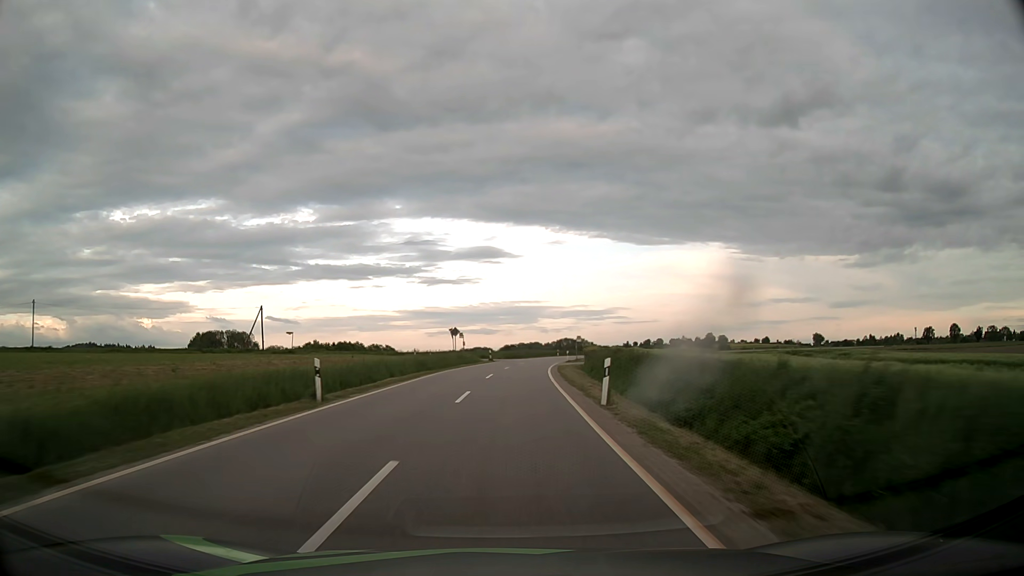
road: tertiary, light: Day
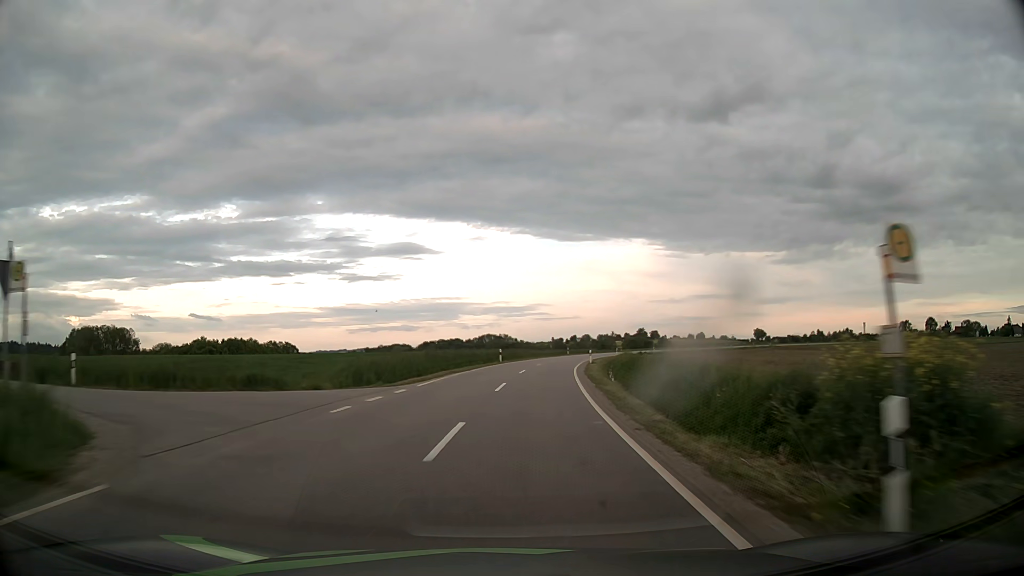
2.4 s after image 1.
(+2.6, +56.6) m; +6°
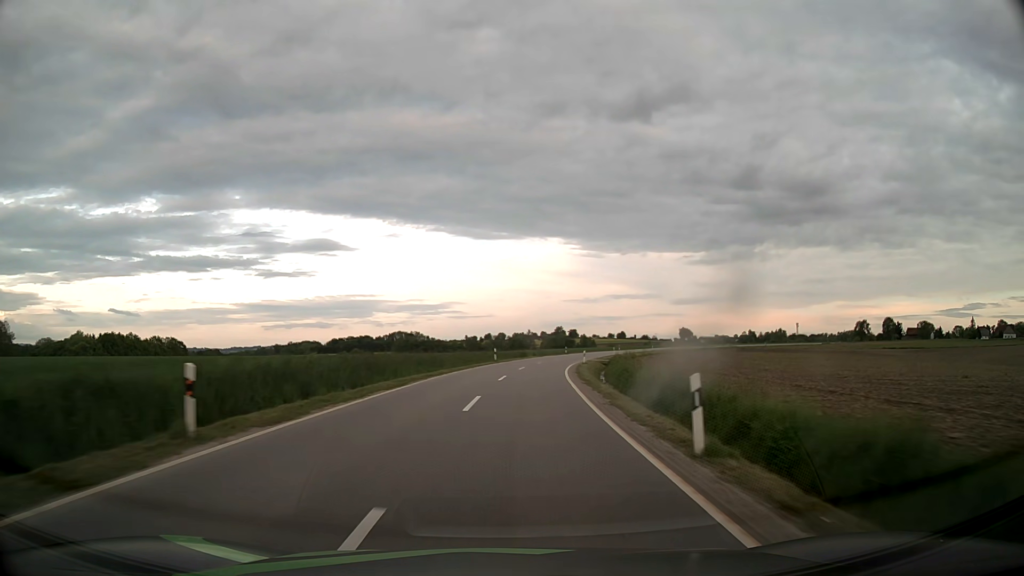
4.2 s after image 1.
(+3.0, +42.5) m; +7°
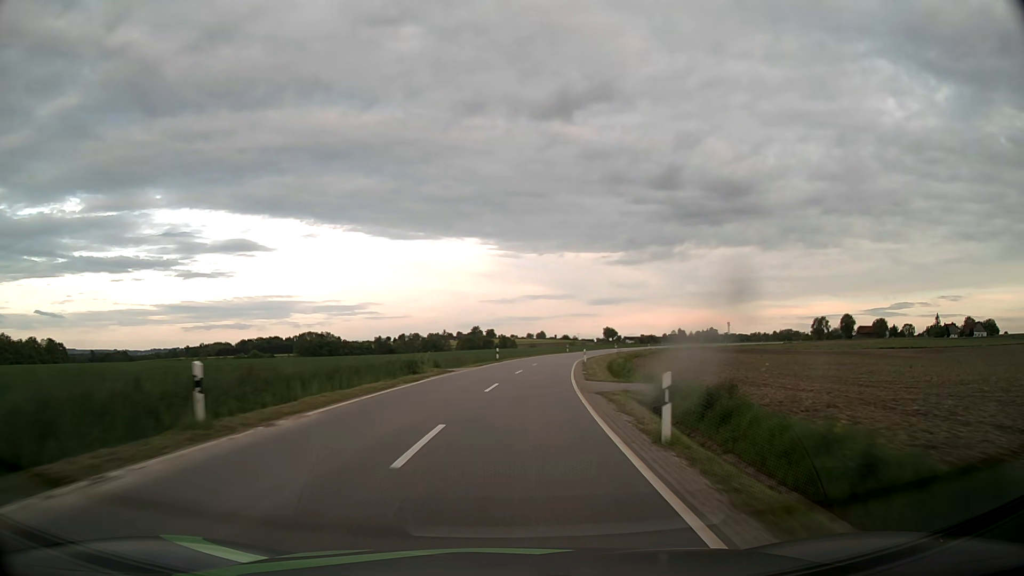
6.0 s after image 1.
(+2.7, +42.6) m; +7°
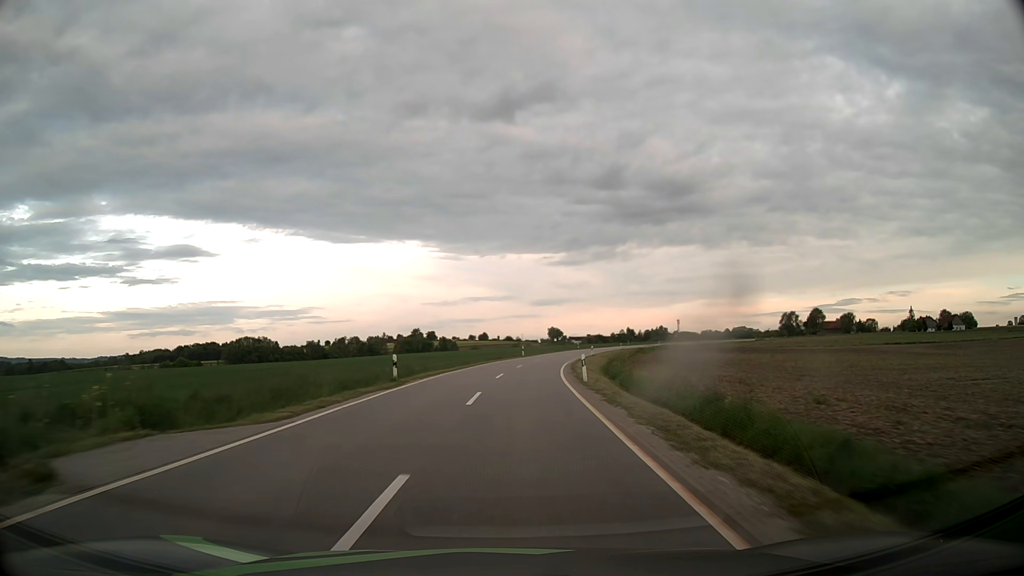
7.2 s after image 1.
(+1.4, +28.5) m; +5°
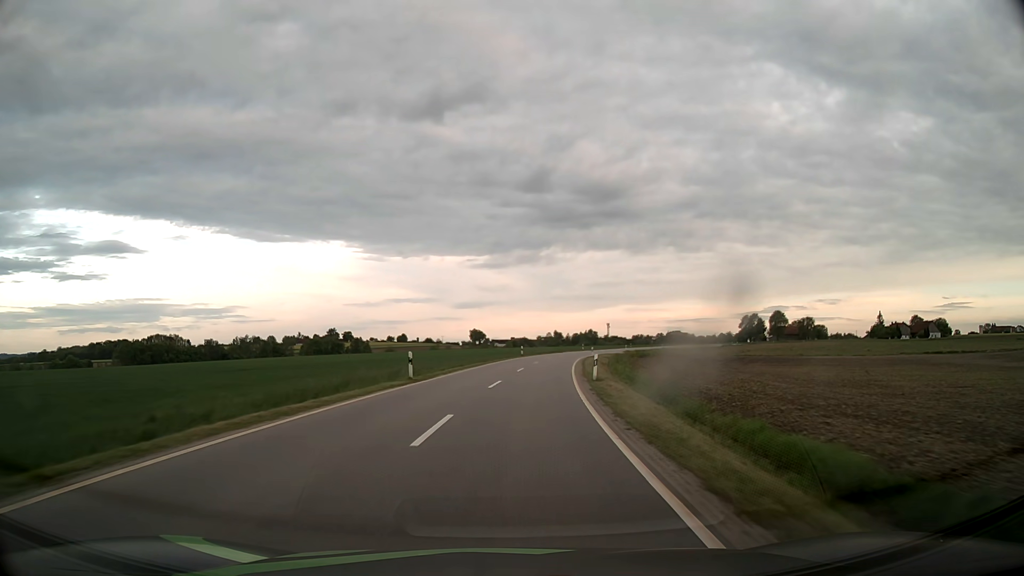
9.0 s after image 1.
(+2.0, +42.6) m; +6°
(0, +10) (+1, +20) (+1, +30) (+2, +40) (+4, +50) (+5, +60) (+7, +70) (+9, +79) (+11, +89) (+14, +99) m
